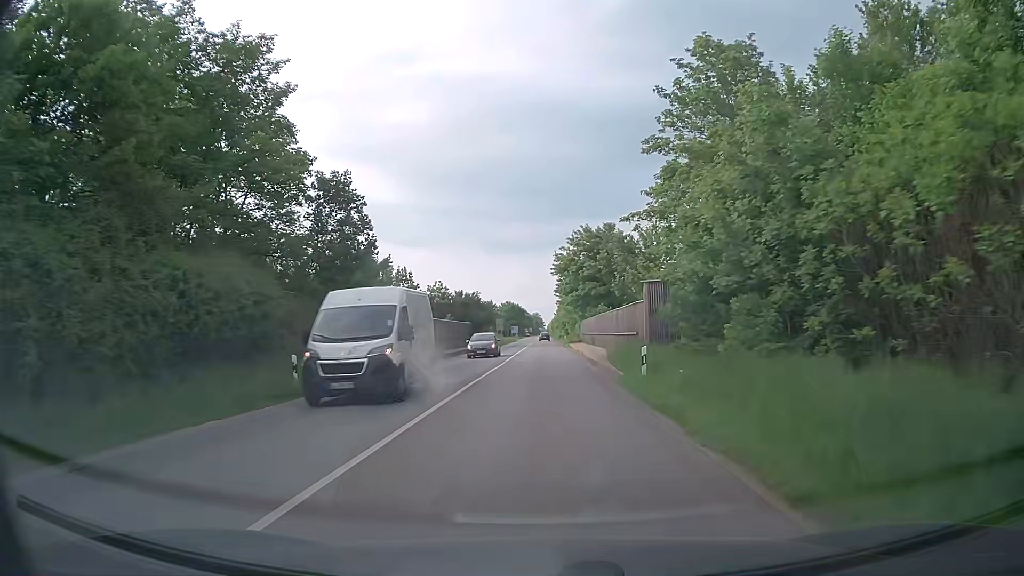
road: secondary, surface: asphalt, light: Day
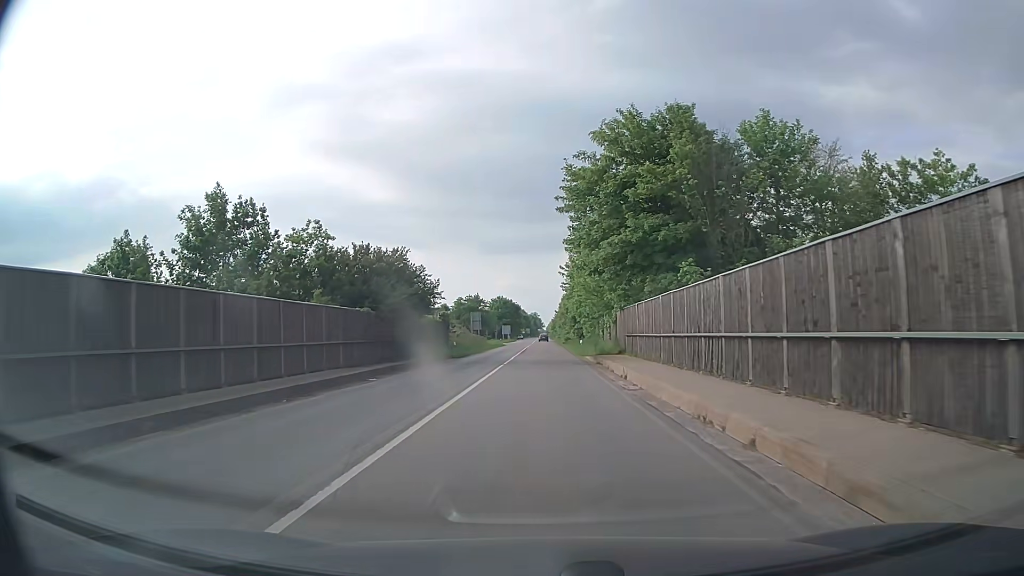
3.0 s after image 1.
(+0.1, +39.7) m; 0°
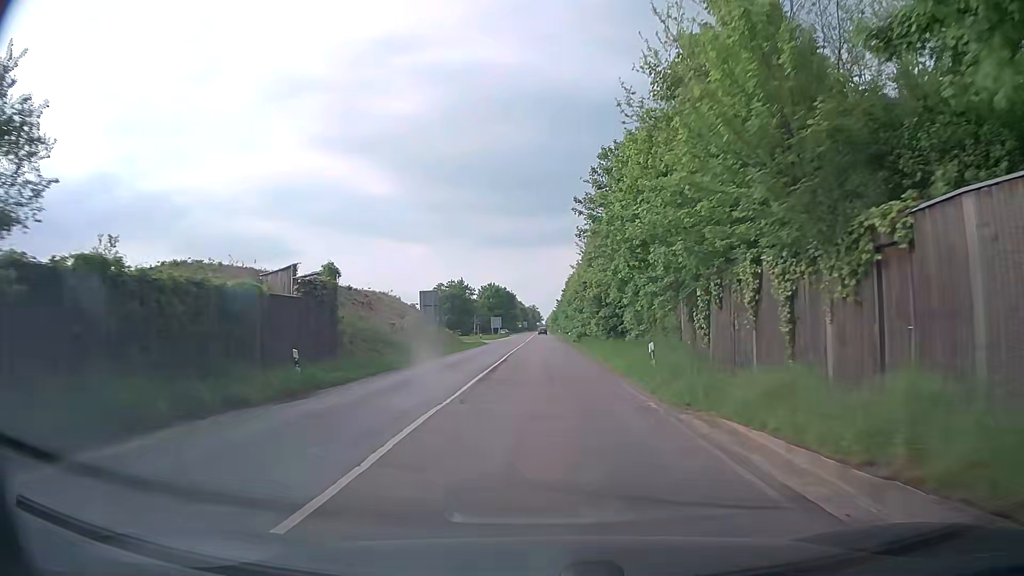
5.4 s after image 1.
(-0.1, +31.3) m; 0°
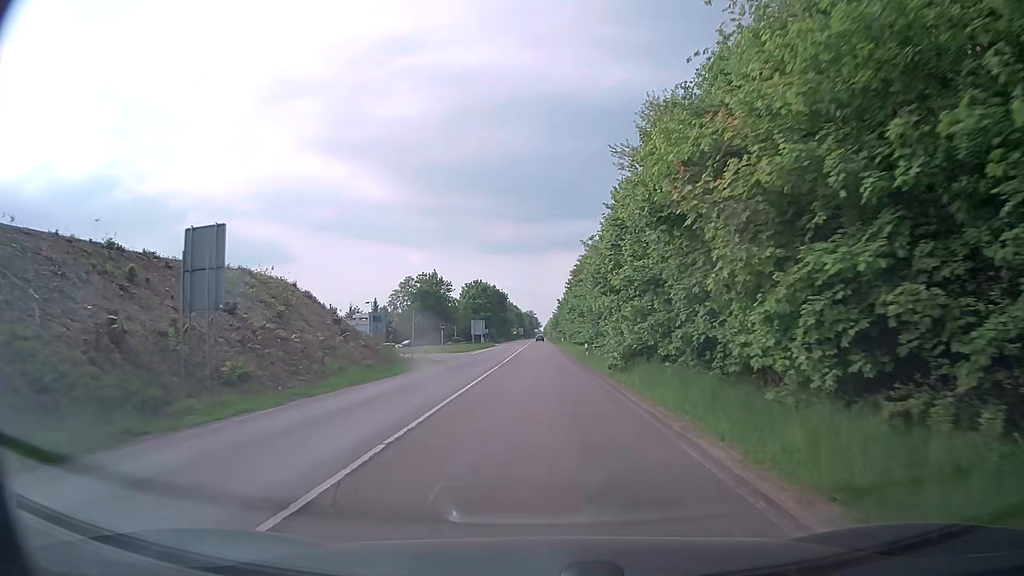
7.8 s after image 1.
(+0.2, +31.4) m; 0°
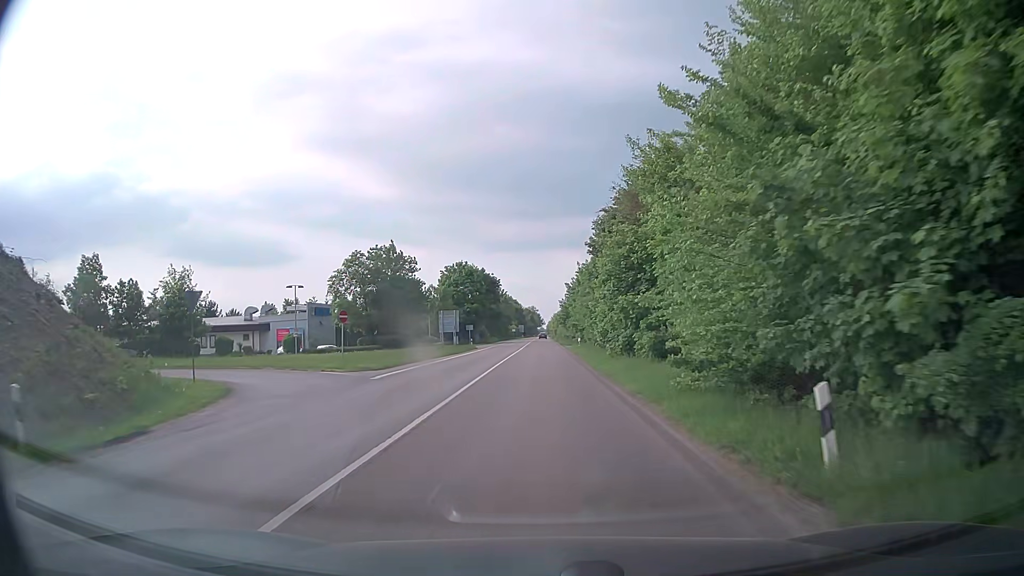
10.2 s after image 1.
(0.0, +32.2) m; 0°
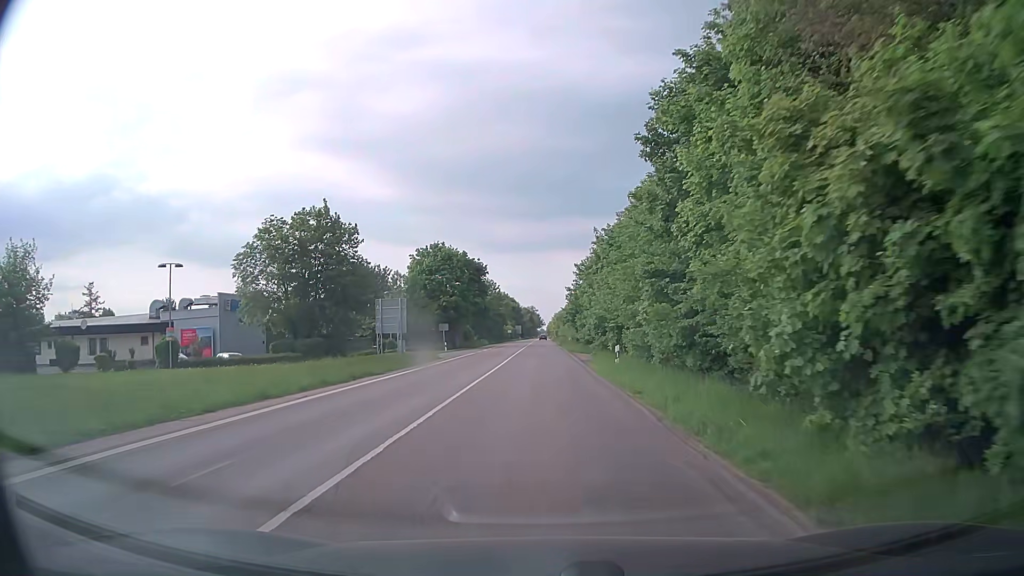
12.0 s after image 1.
(0.0, +24.5) m; 0°
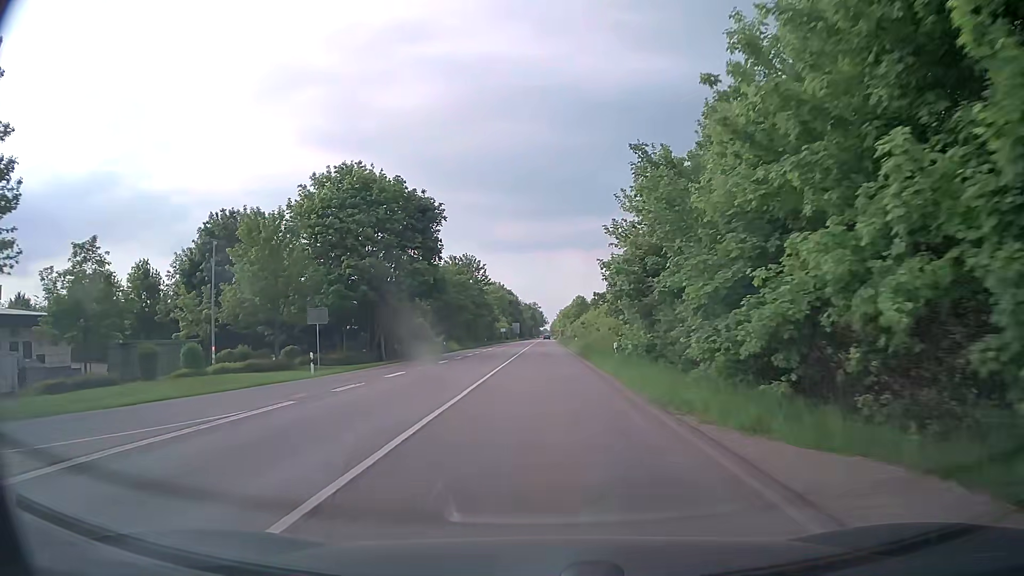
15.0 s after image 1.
(-0.1, +40.5) m; 0°
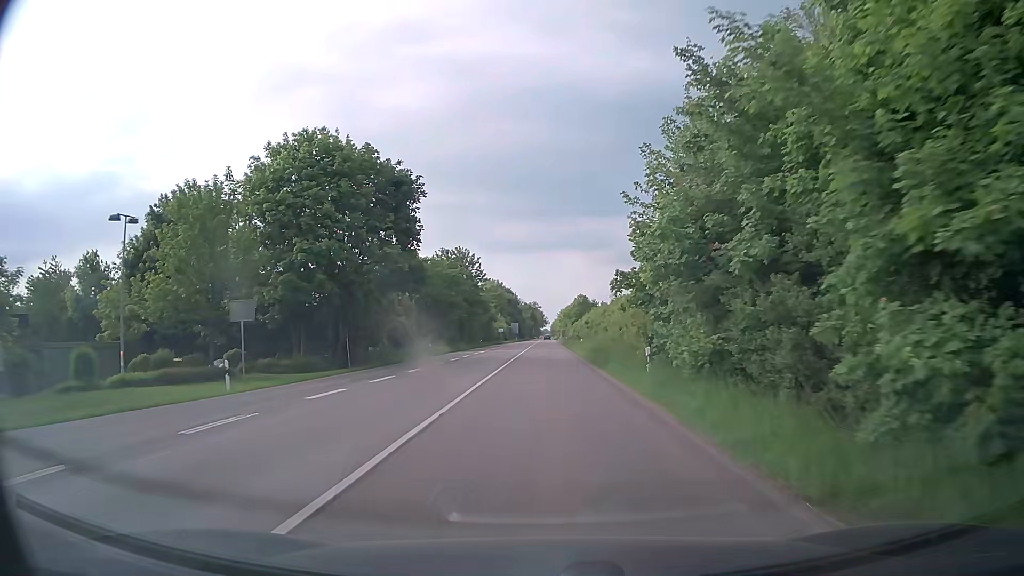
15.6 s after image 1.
(0.0, +8.1) m; -1°
(0, +10) (0, +20) (0, +30) (0, +40) (+1, +50) (+1, +60) (+1, +70) (+1, +80) (+1, +90) (+1, +100) m
